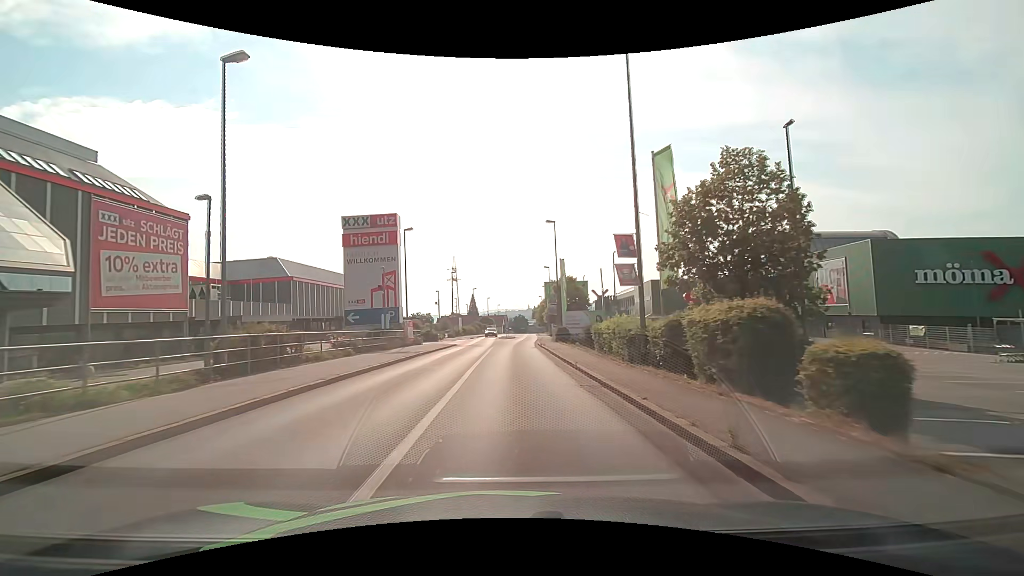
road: tertiary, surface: asphalt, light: Day
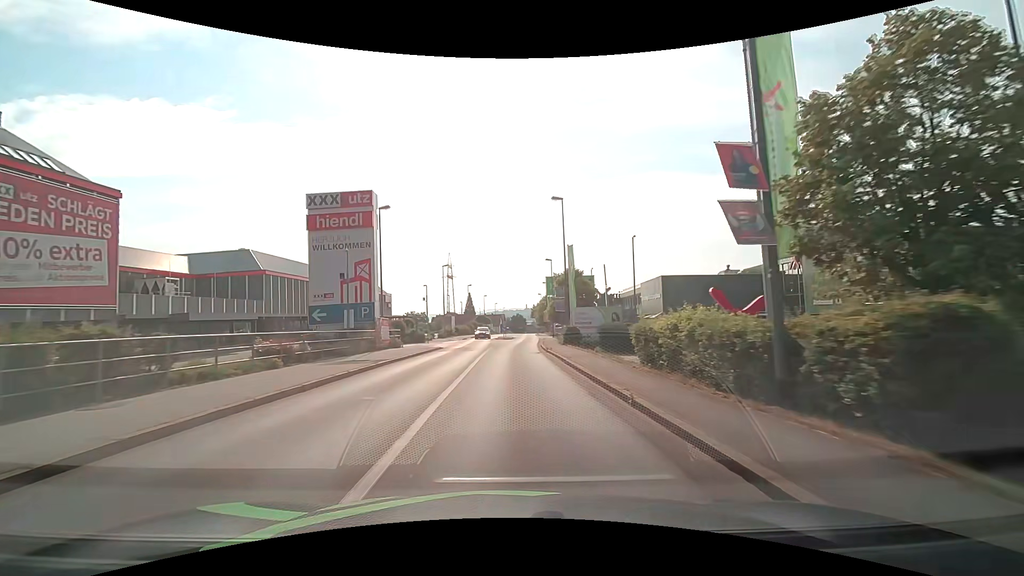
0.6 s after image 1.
(0.0, +7.6) m; 0°
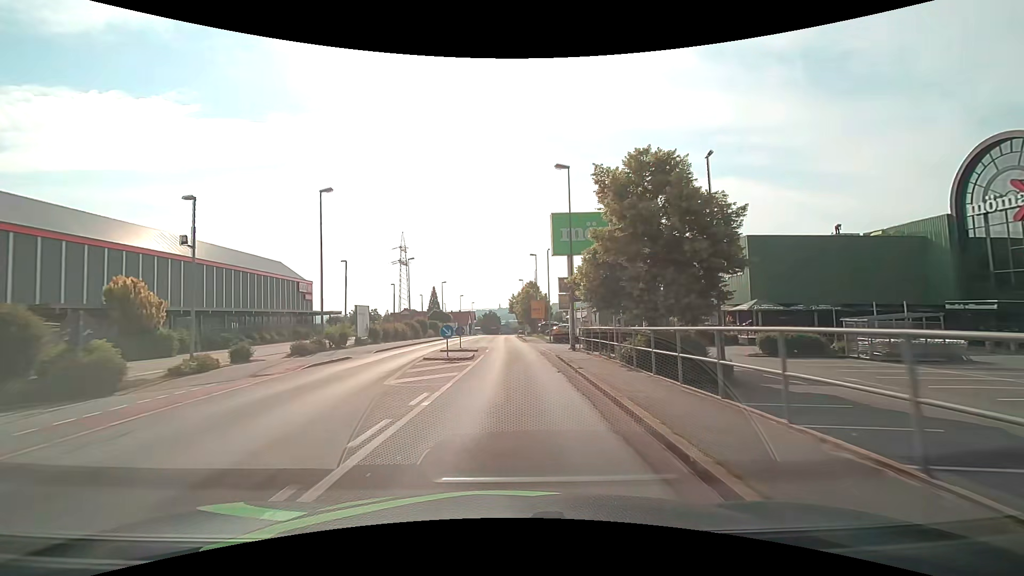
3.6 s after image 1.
(+0.8, +38.0) m; +3°
(0, +10) (0, +20) (0, +30) (0, +40) (0, +50) (0, +60) (0, +70) (0, +80) (0, +90) (0, +100) m
